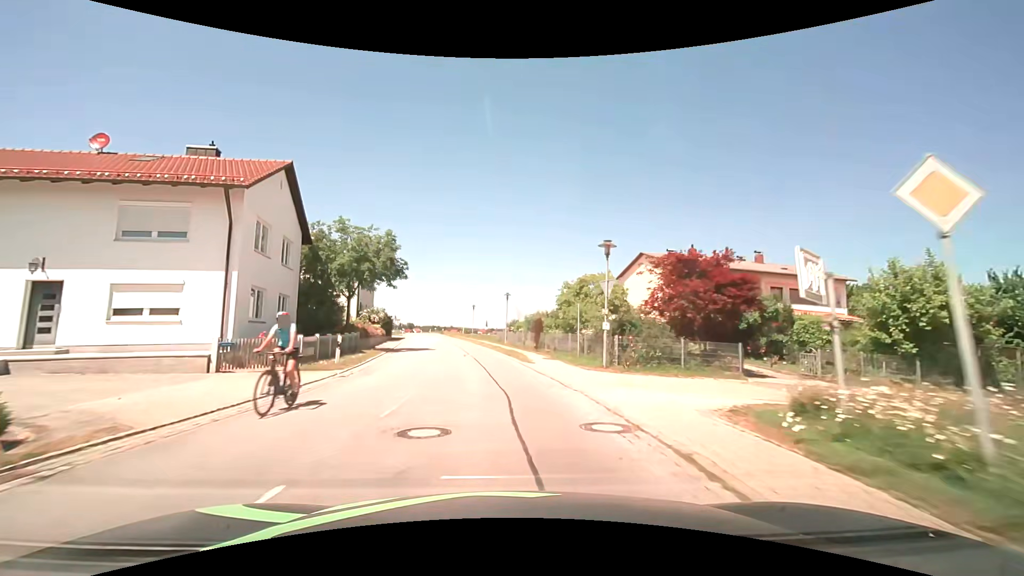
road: secondary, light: Day
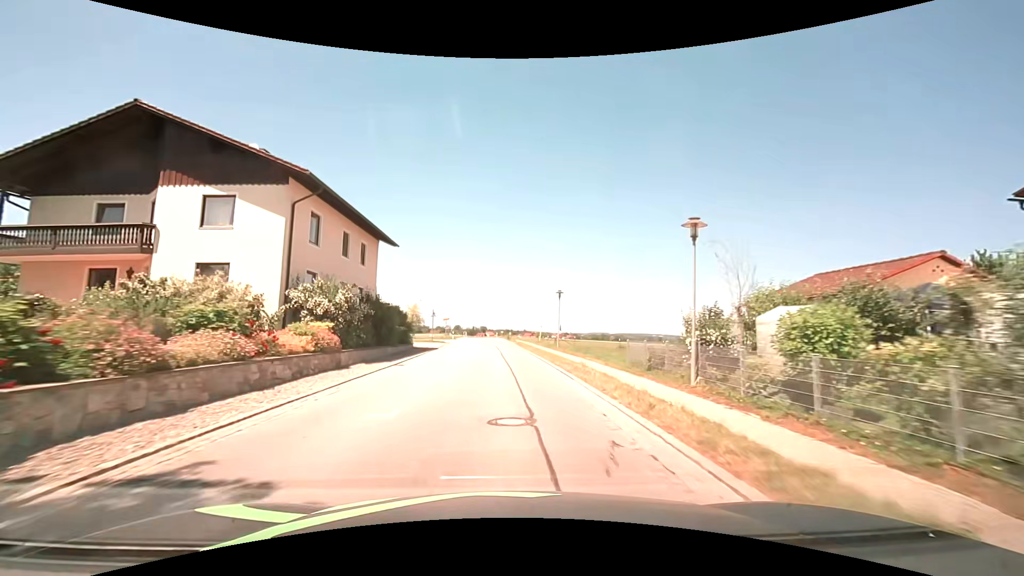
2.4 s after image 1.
(-2.7, +30.2) m; -8°
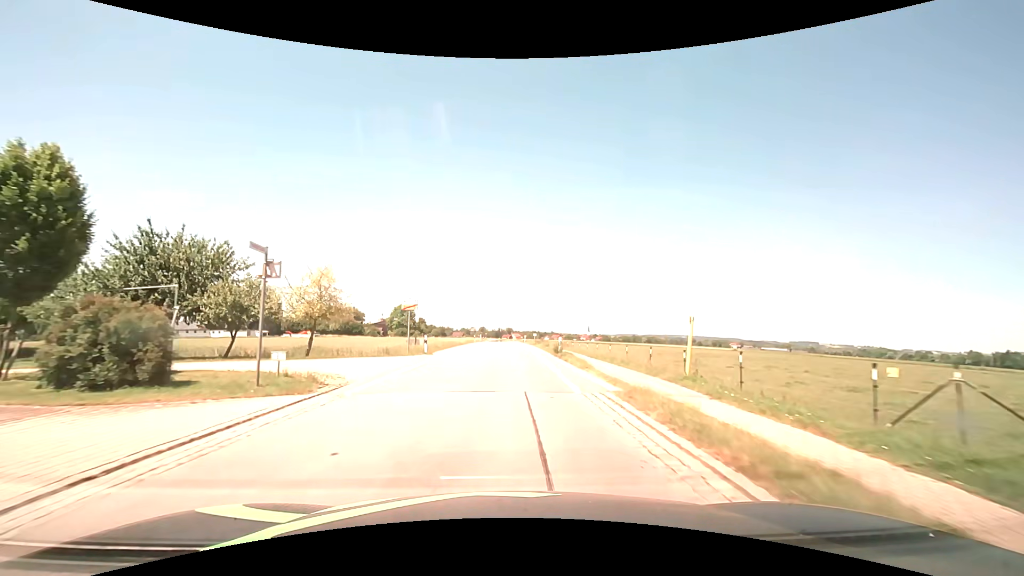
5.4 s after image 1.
(-0.9, +38.0) m; -3°
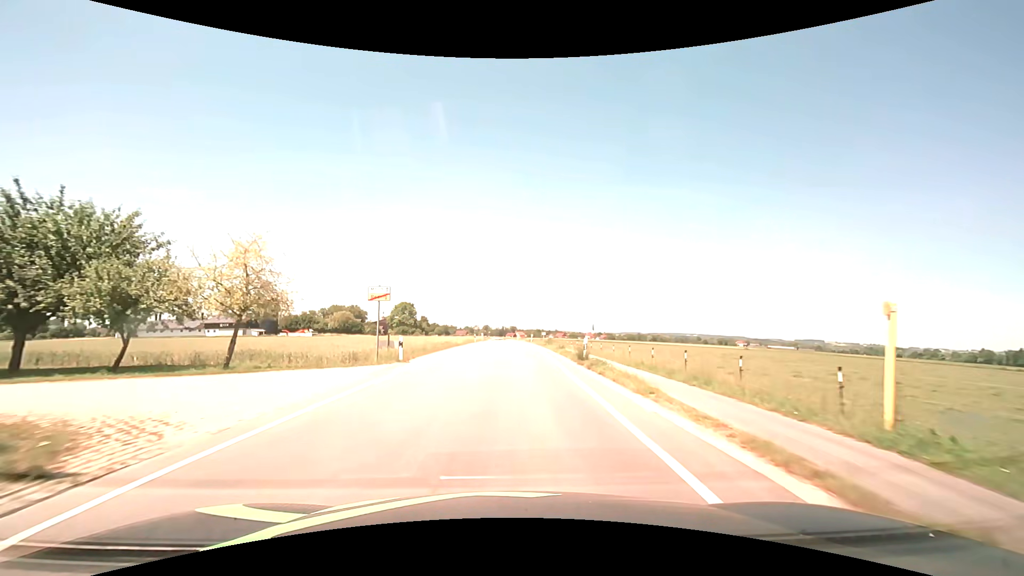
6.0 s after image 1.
(0.0, +7.6) m; 0°
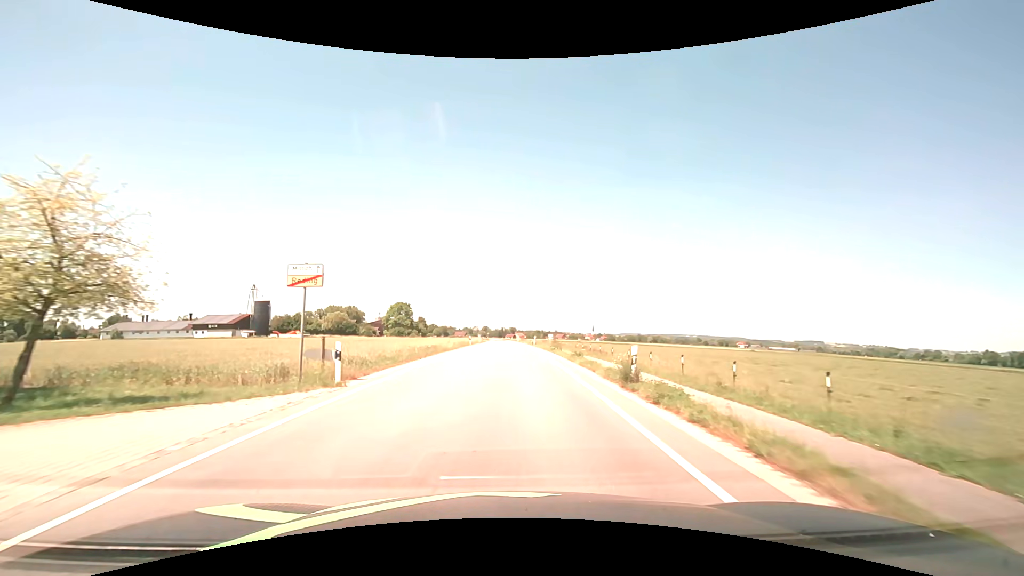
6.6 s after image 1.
(0.0, +7.6) m; 0°
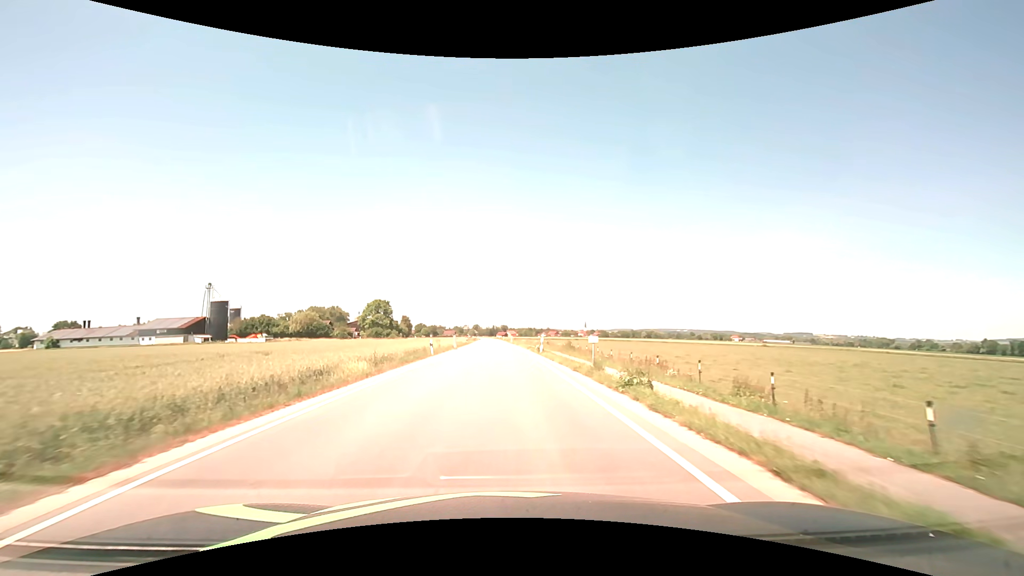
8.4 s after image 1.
(+0.3, +22.8) m; +1°
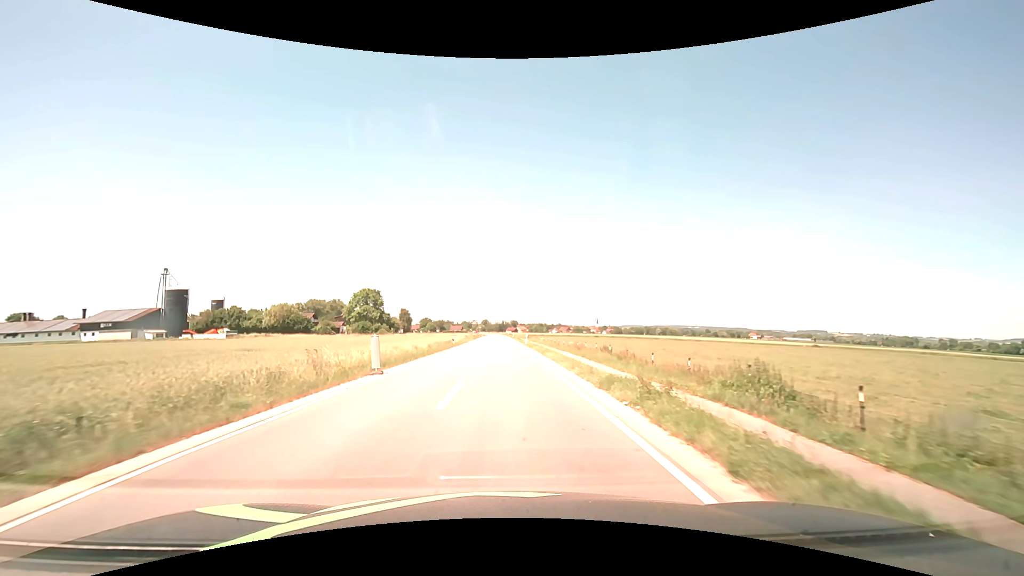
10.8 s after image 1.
(-0.1, +30.9) m; -1°
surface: asphalt
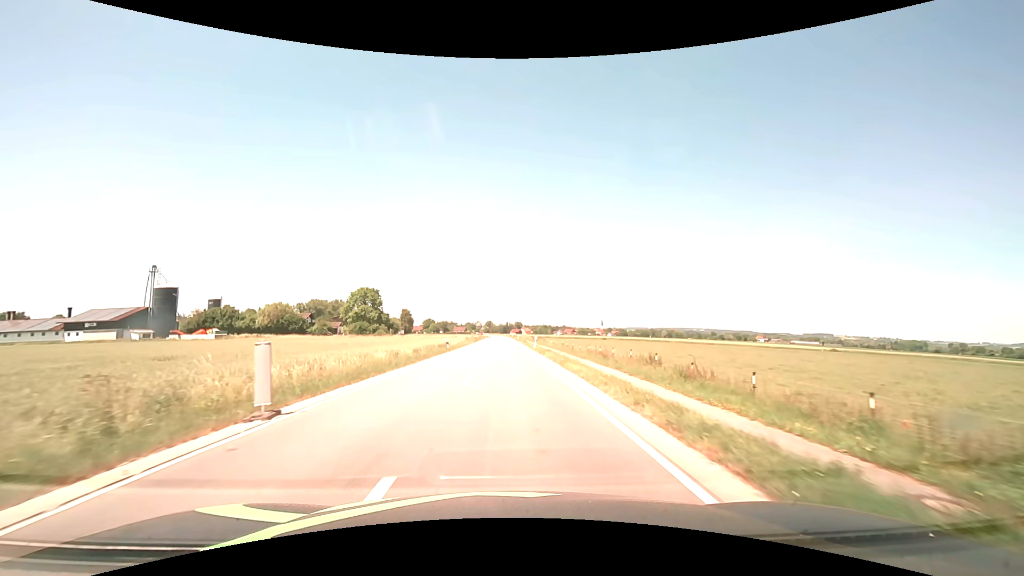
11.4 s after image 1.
(0.0, +8.1) m; -1°
(0, +10) (0, +20) (0, +30) (0, +40) (0, +50) (0, +60) (0, +70) (0, +80) (0, +90) (0, +100) m
